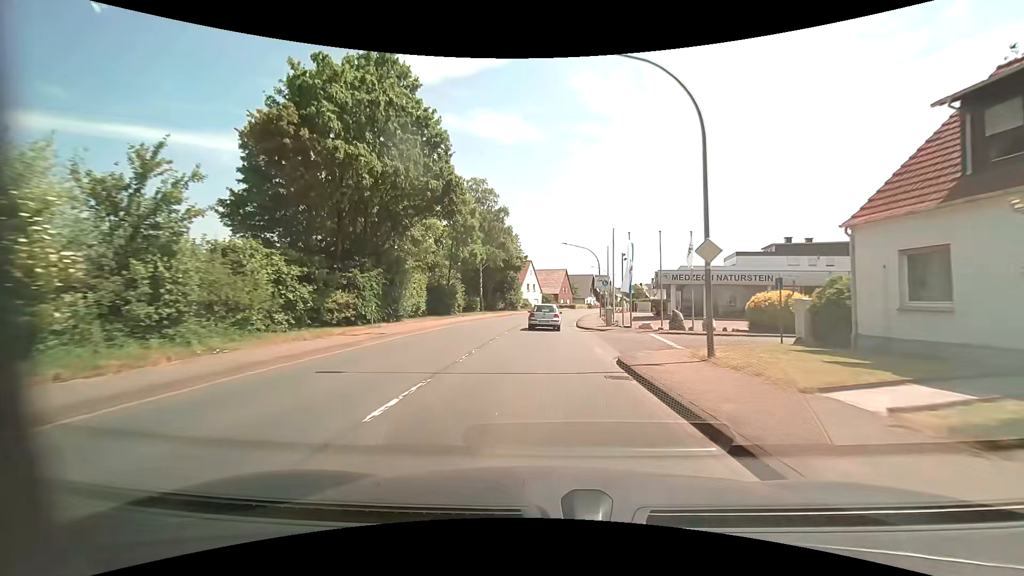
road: primary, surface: asphalt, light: Day
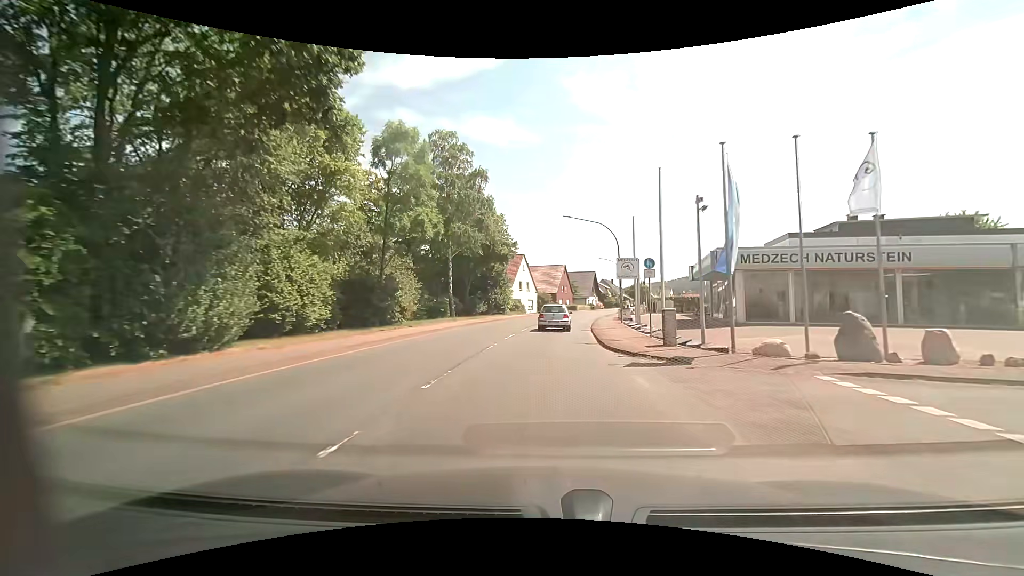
(-0.1, +15.9) m; 0°
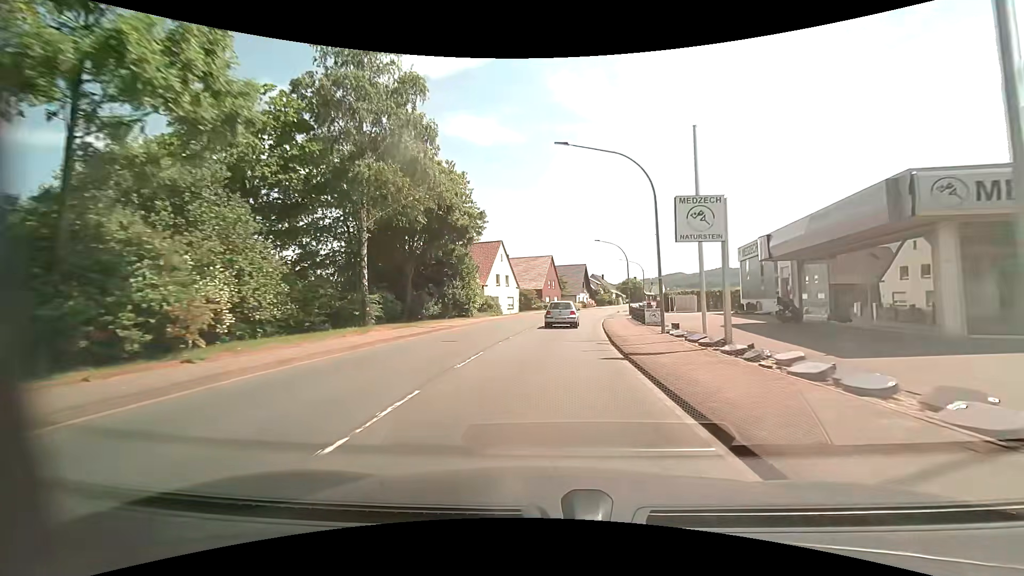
(+0.2, +15.9) m; +2°
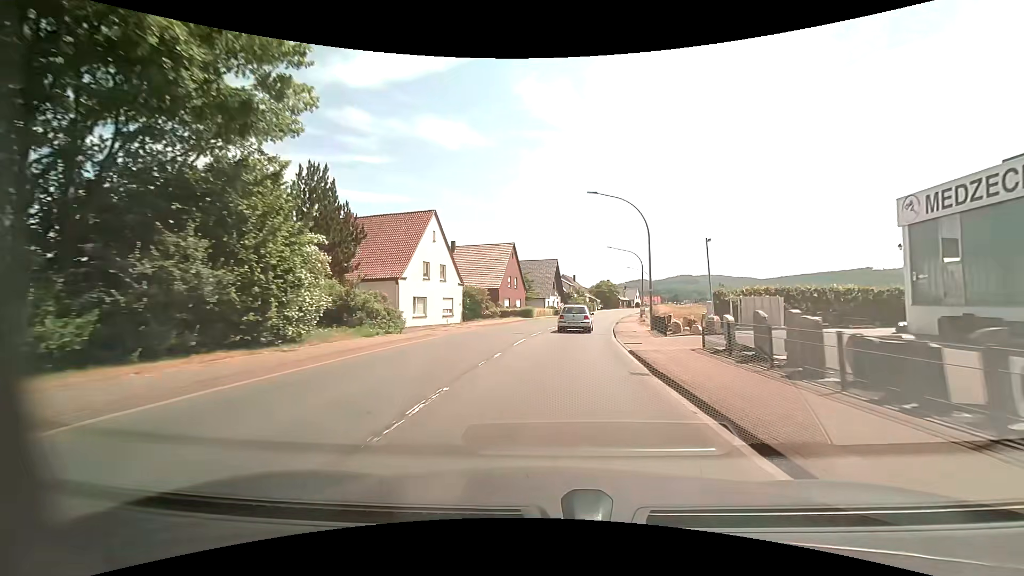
(+0.6, +23.7) m; +4°
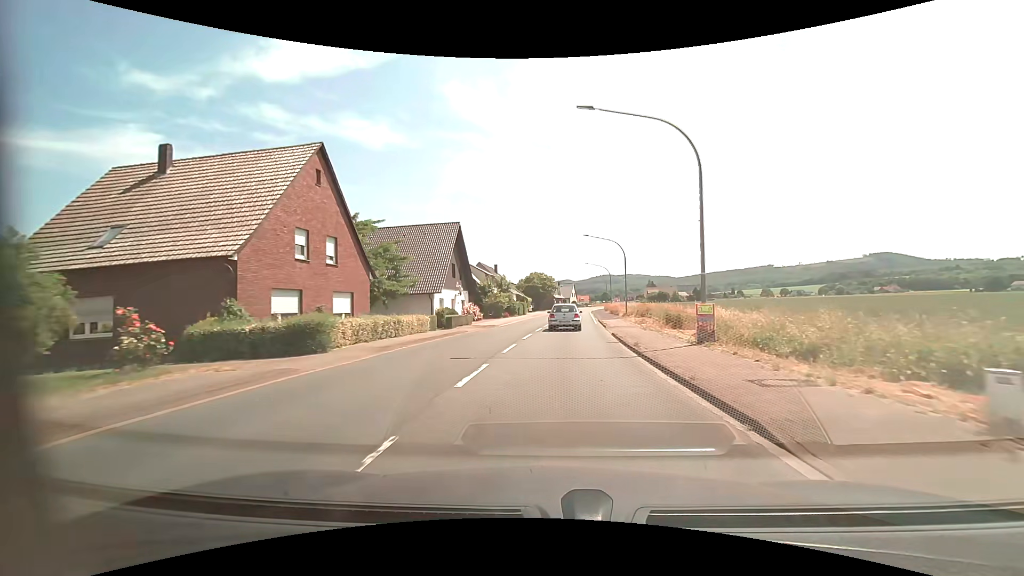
(+3.0, +38.8) m; +8°
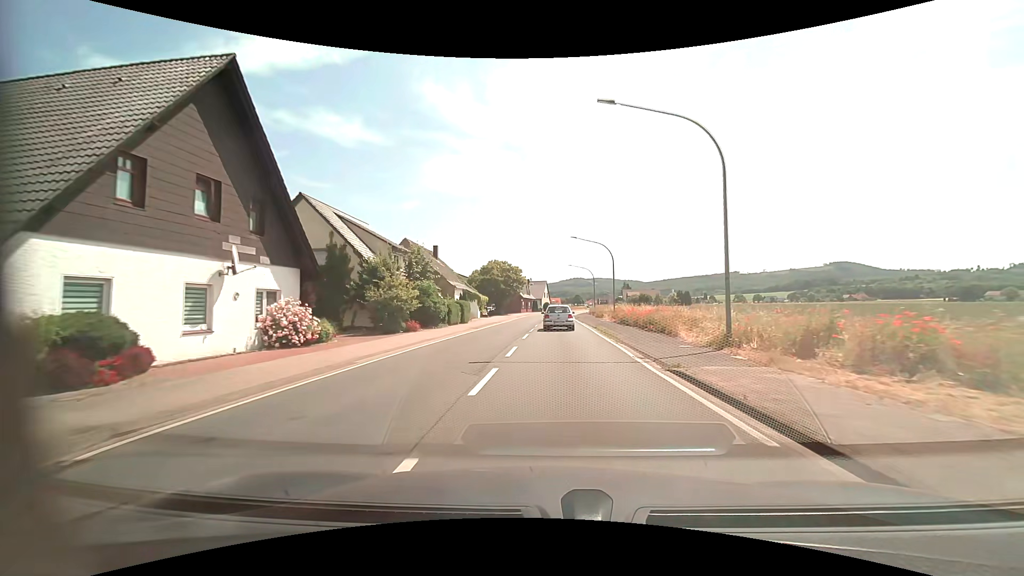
(+1.0, +31.1) m; +3°
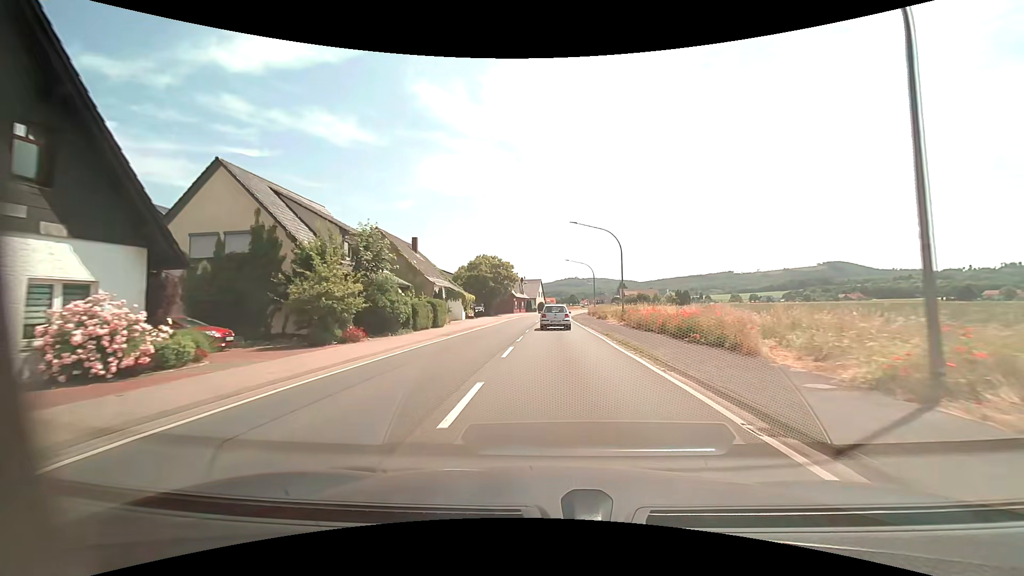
(+0.1, +7.9) m; +1°
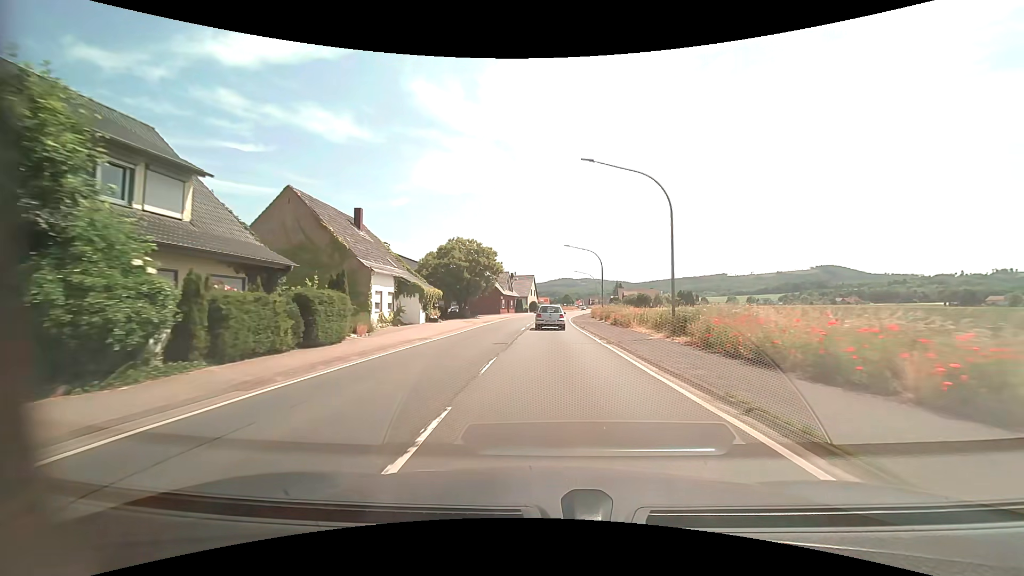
(0.0, +16.0) m; +1°
(0, +10) (0, +20) (0, +30) (0, +40) (+1, +50) (+1, +60) (+2, +70) (+3, +80) (+4, +90) (+6, +100) m
